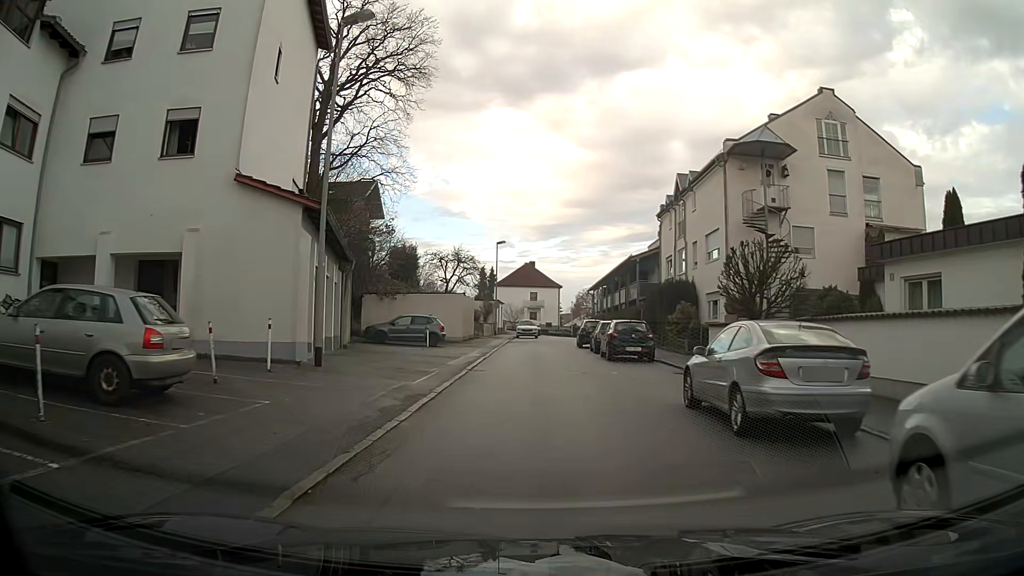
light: Day
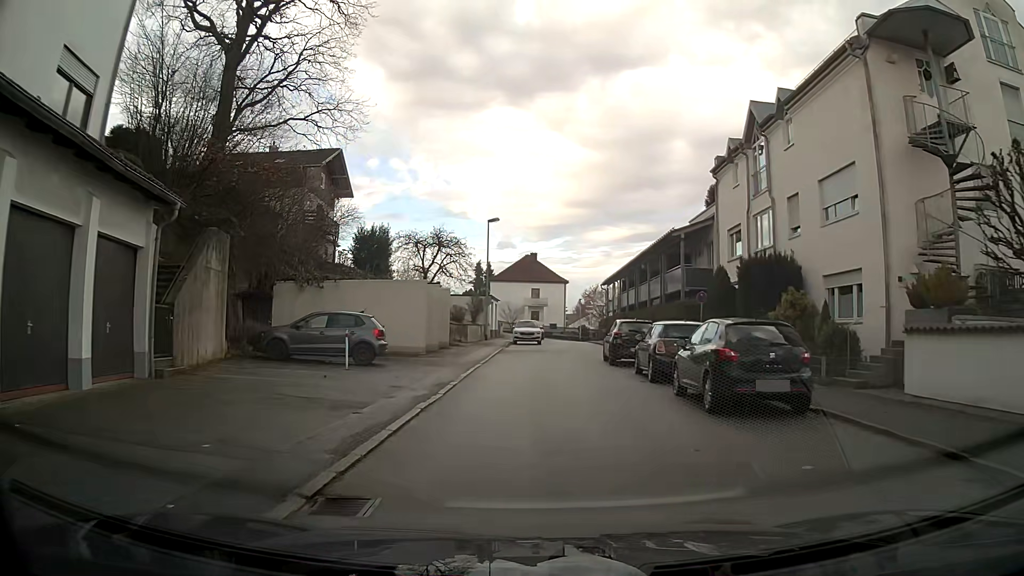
(0.0, +13.5) m; 0°
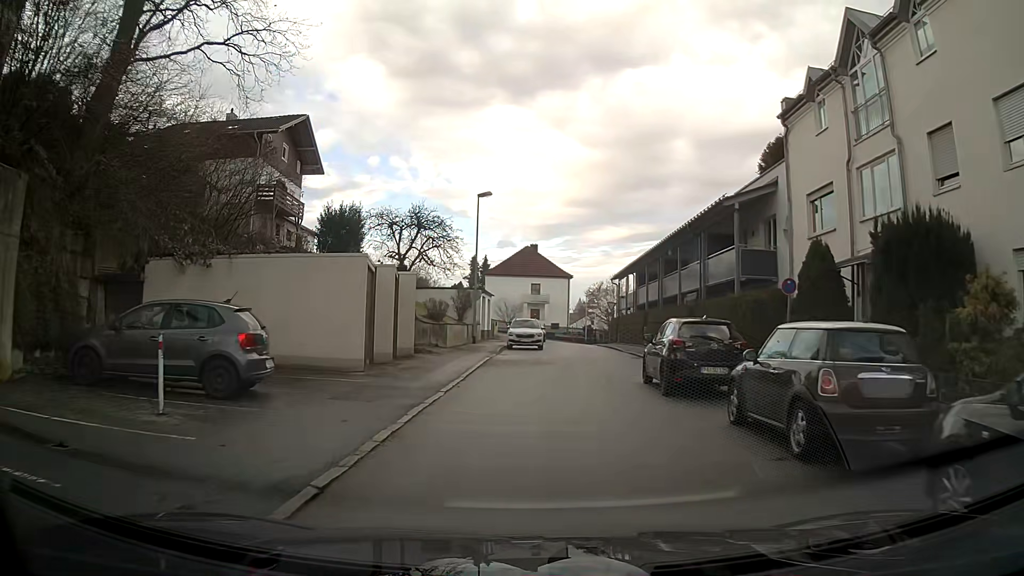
(0.0, +8.9) m; 0°
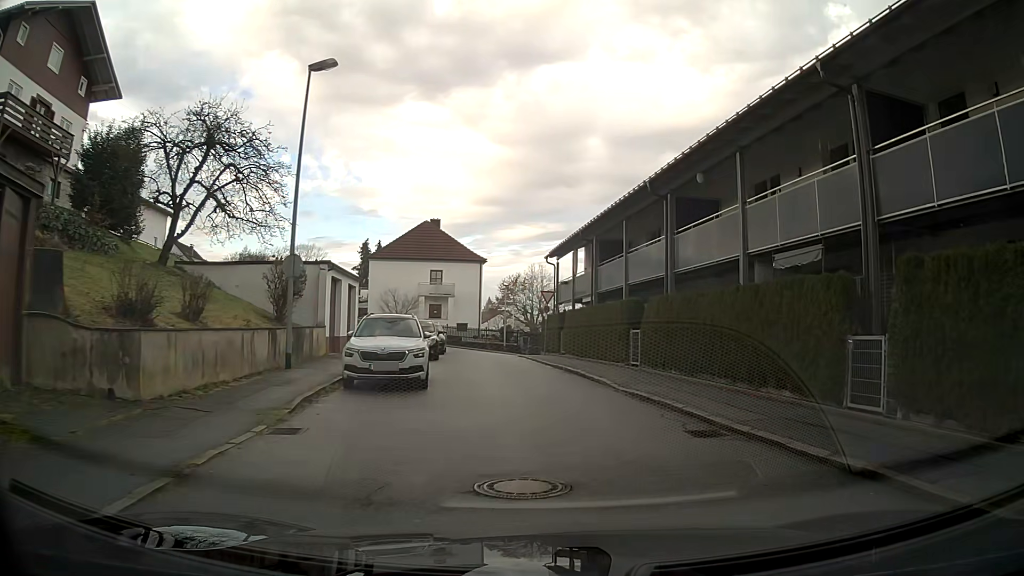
(+0.7, +19.1) m; +8°
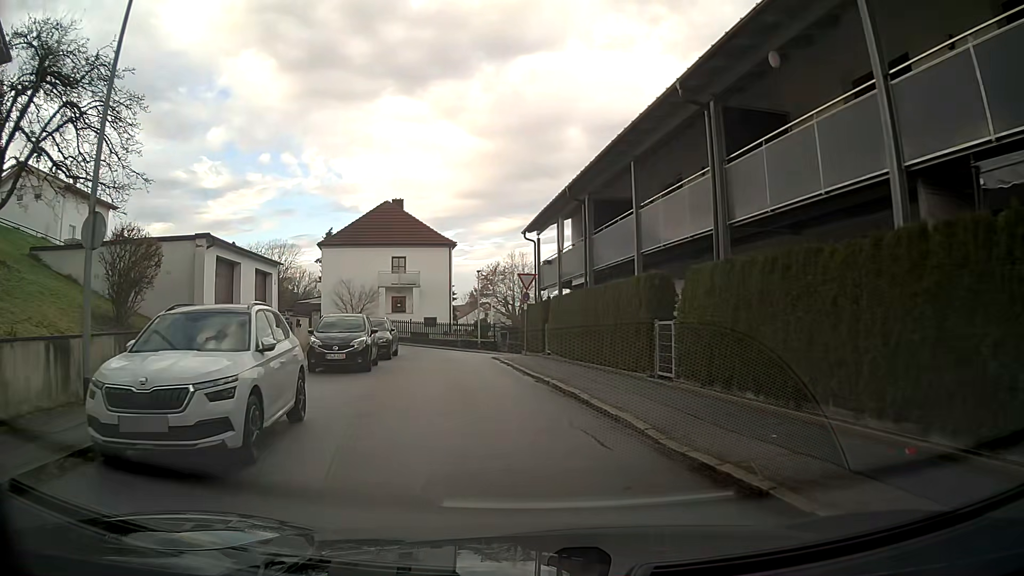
(+0.1, +7.7) m; -1°
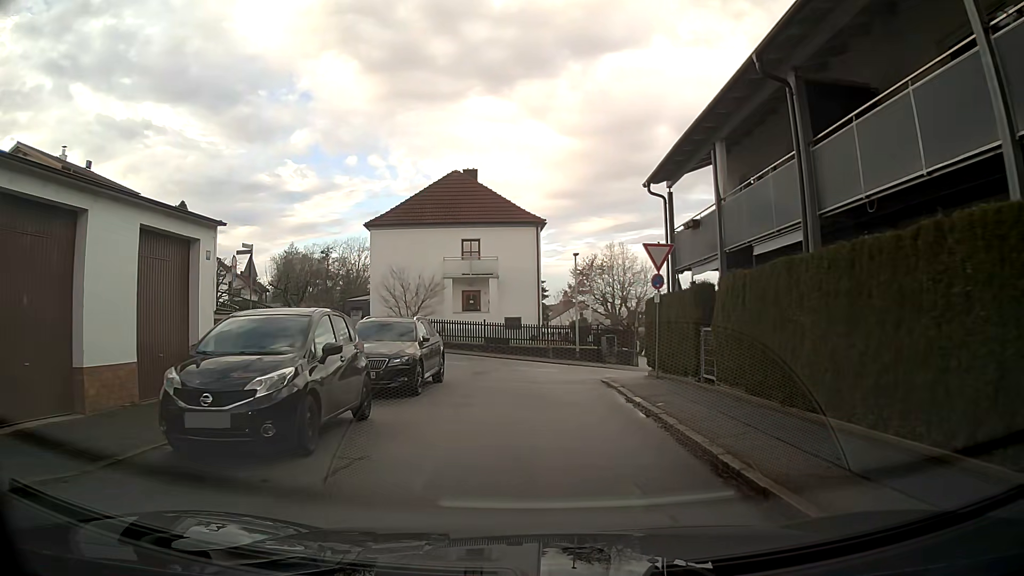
(-0.7, +11.1) m; -6°
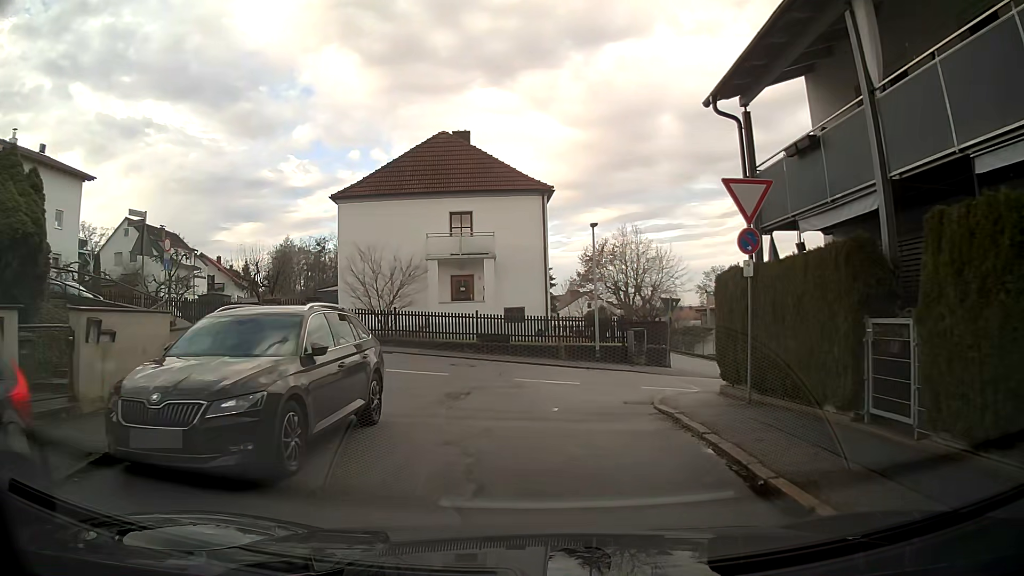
(0.0, +7.1) m; 0°
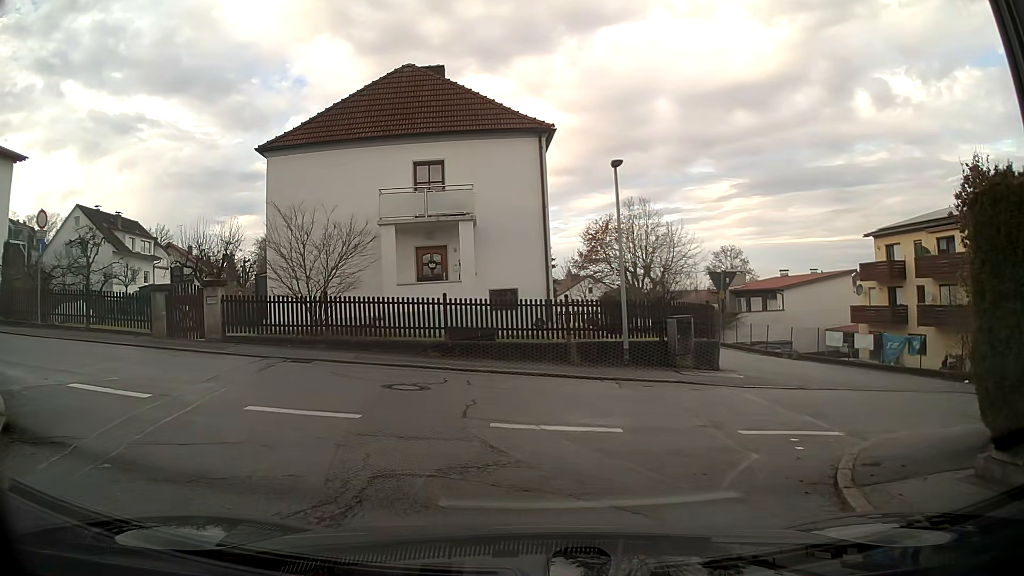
(0.0, +7.8) m; +1°
